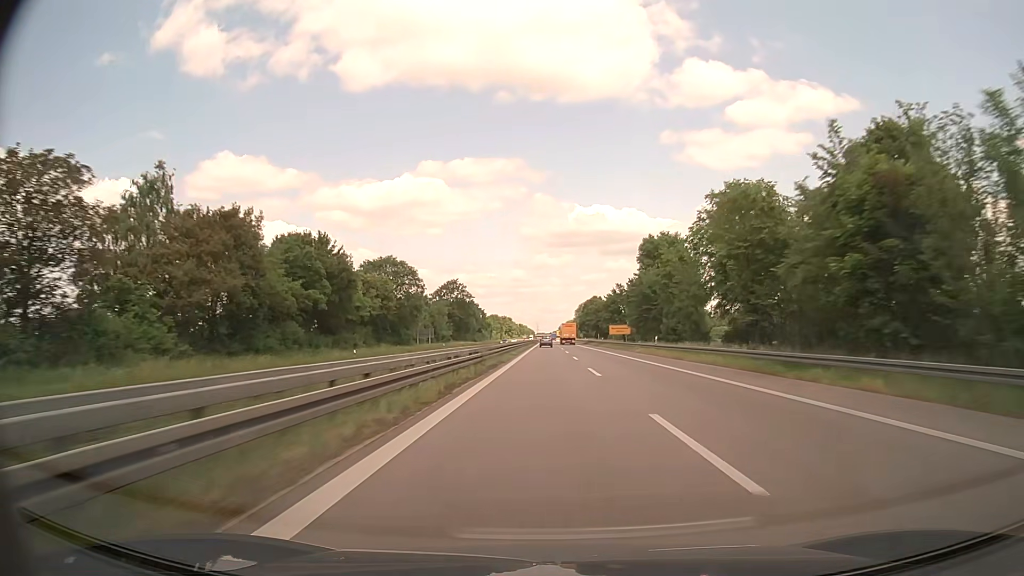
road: trunk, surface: asphalt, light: Day
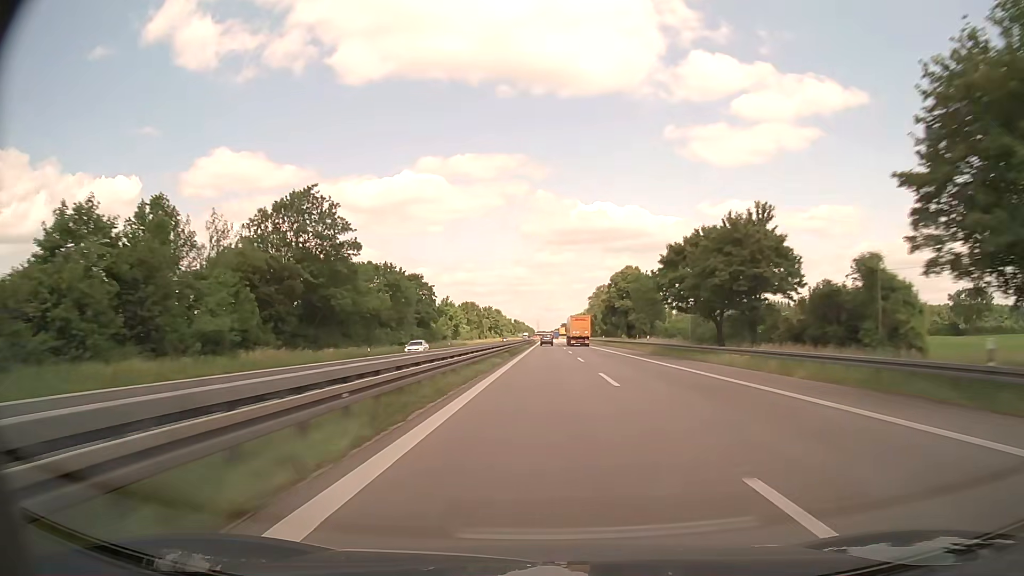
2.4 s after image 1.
(-0.1, +95.0) m; 0°
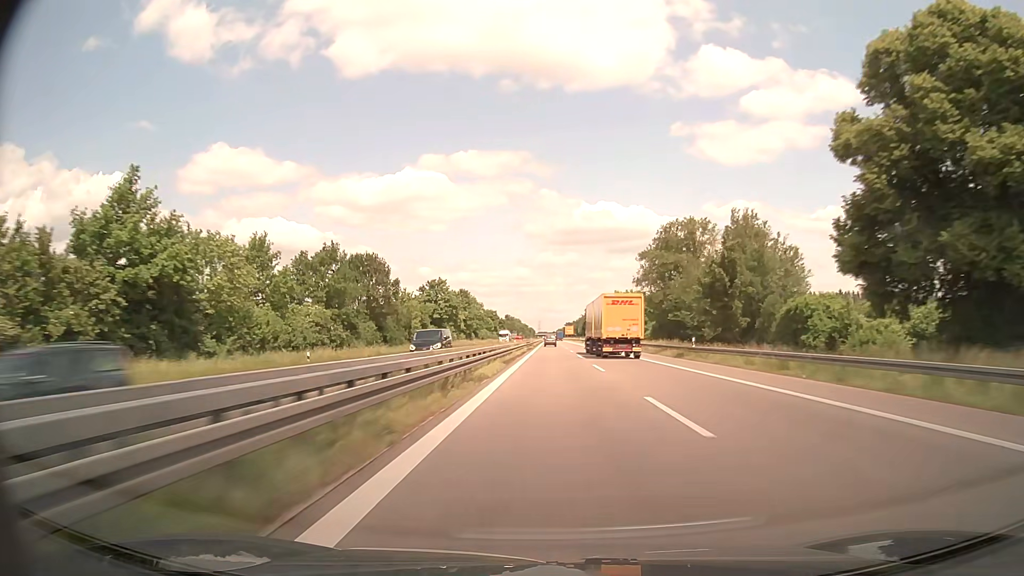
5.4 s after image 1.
(-0.2, +116.6) m; 0°
(0, +10) (0, +20) (0, +30) (0, +40) (0, +50) (0, +60) (0, +70) (0, +80) (0, +90) (0, +100) m
